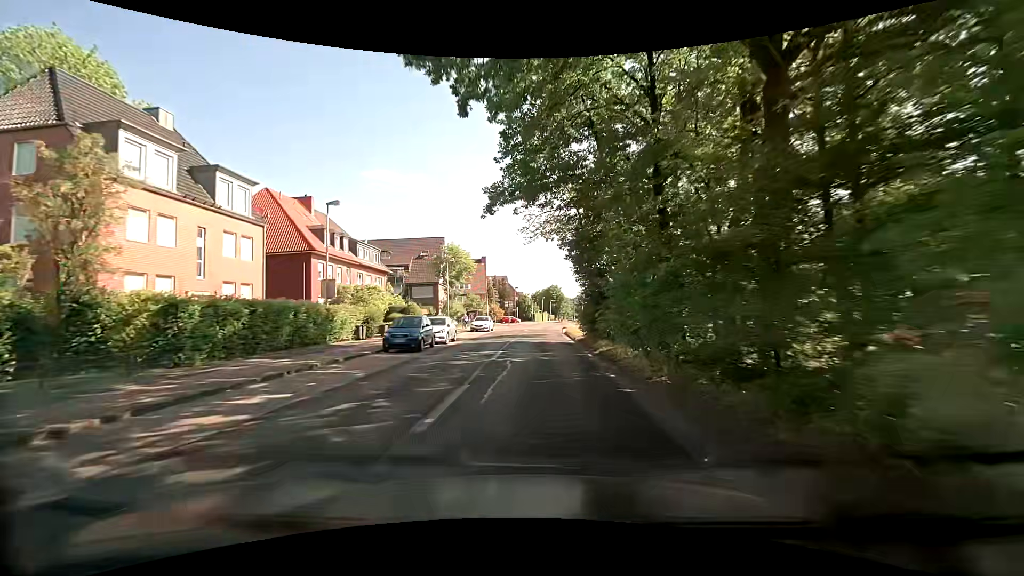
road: tertiary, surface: asphalt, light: Day
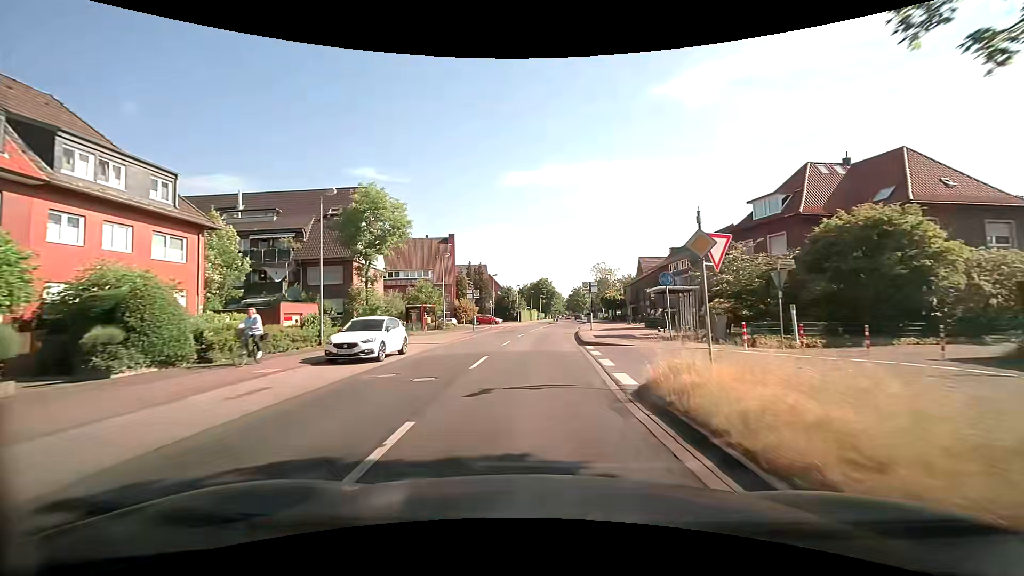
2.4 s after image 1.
(+0.4, +30.2) m; +1°
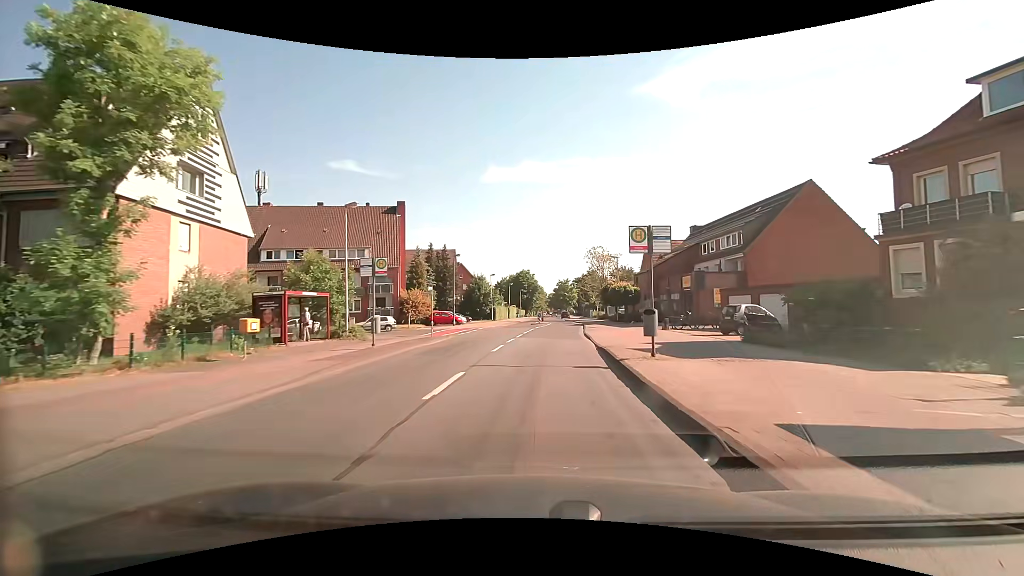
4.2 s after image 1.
(+0.4, +22.2) m; +2°
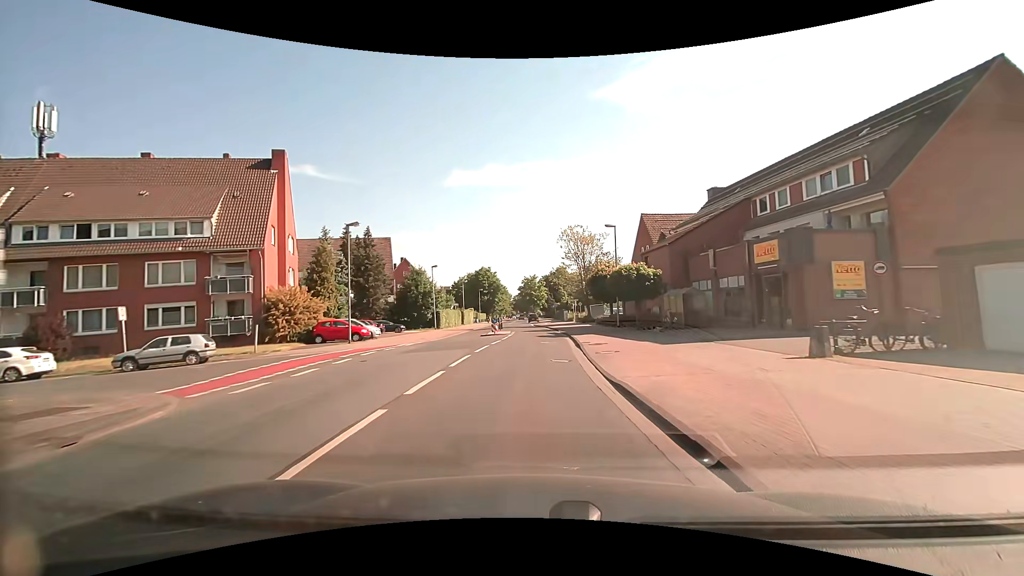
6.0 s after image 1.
(+0.9, +21.6) m; +4°
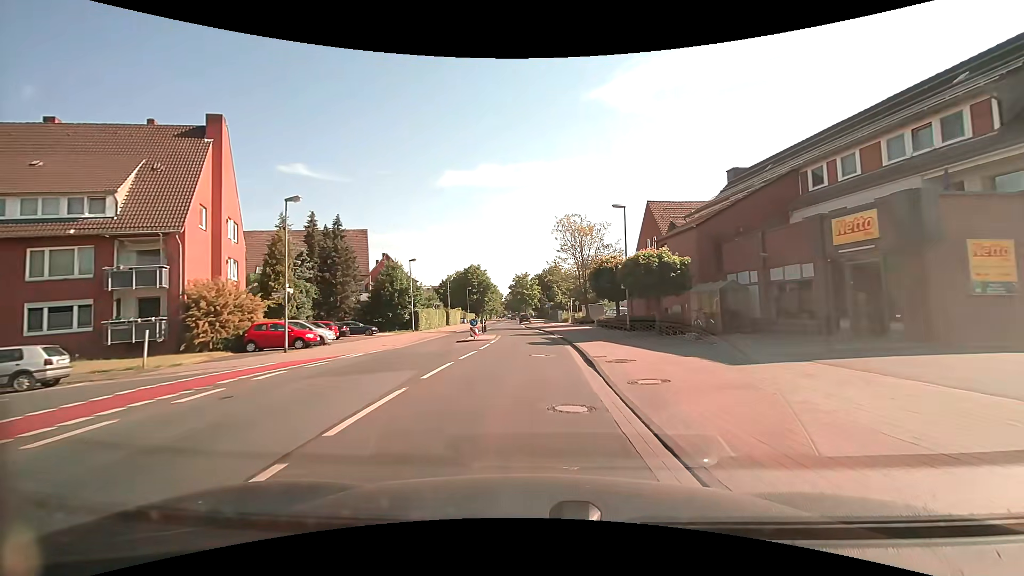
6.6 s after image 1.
(0.0, +7.1) m; +1°
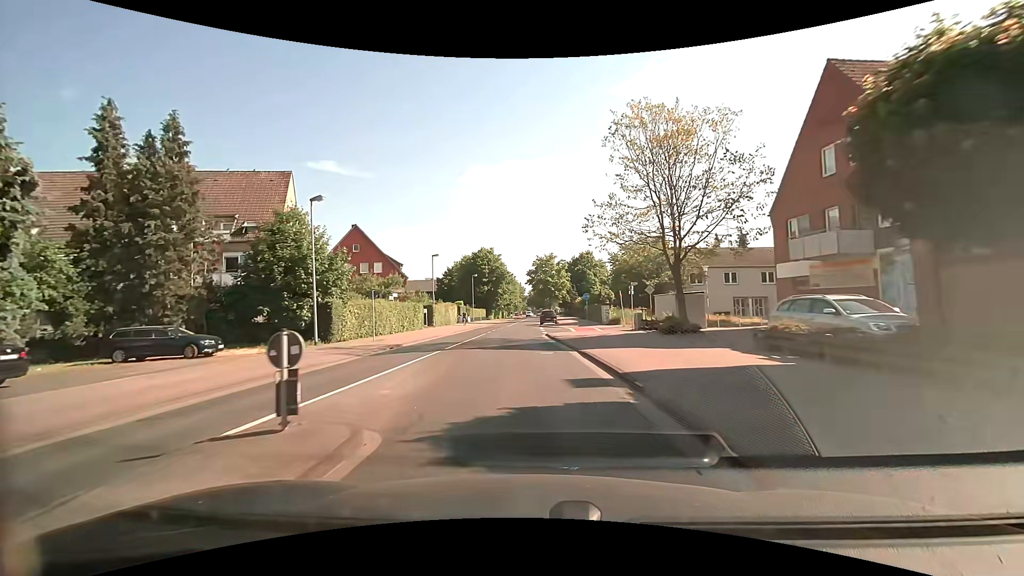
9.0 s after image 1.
(-0.3, +27.9) m; -3°
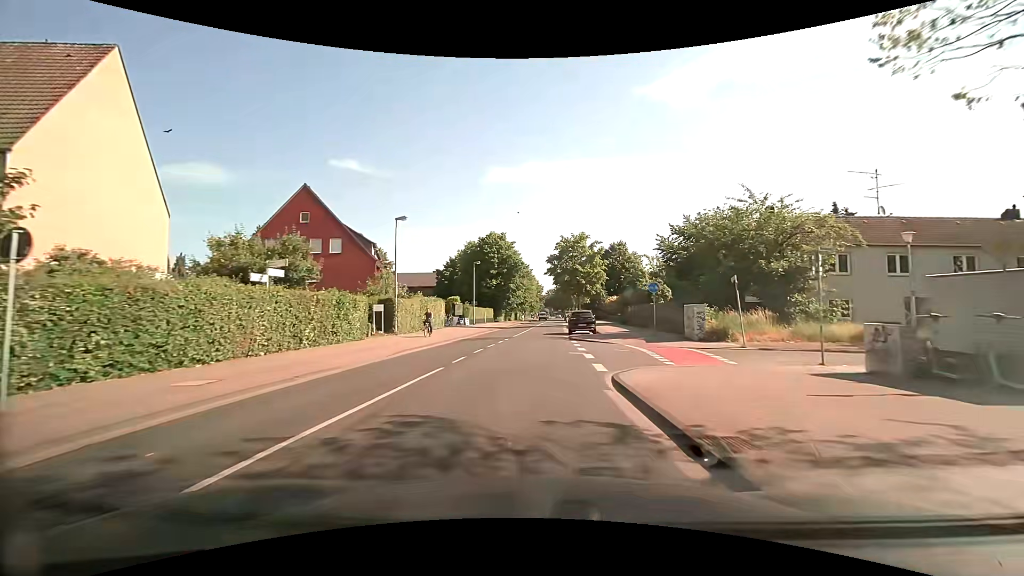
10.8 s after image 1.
(-0.6, +20.8) m; -2°
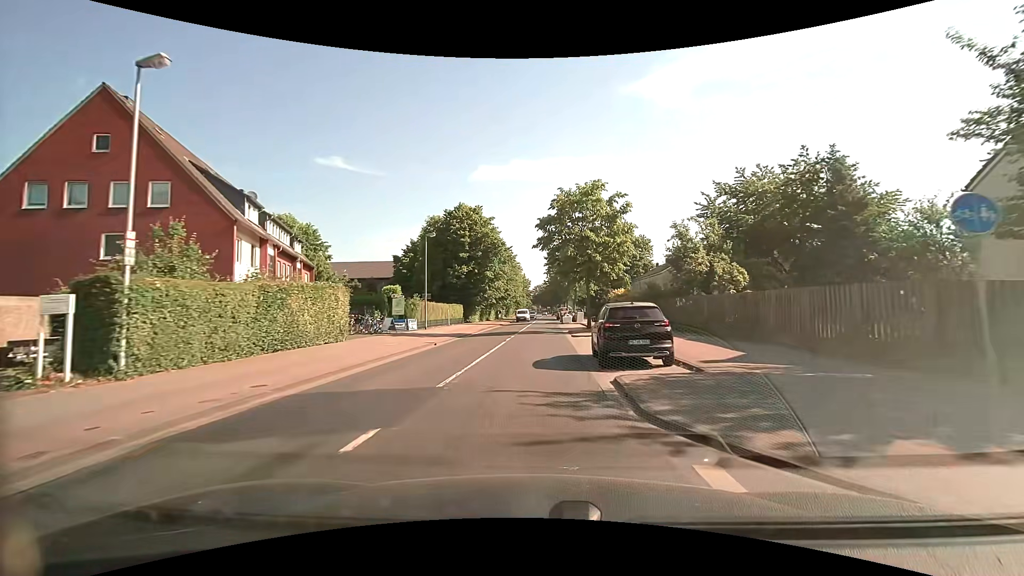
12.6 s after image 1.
(+0.1, +20.8) m; +1°
(0, +10) (0, +20) (+1, +30) (+1, +40) (+1, +50) (+1, +60) (+2, +70) (+2, +80) (+2, +90) (+2, +100) m
